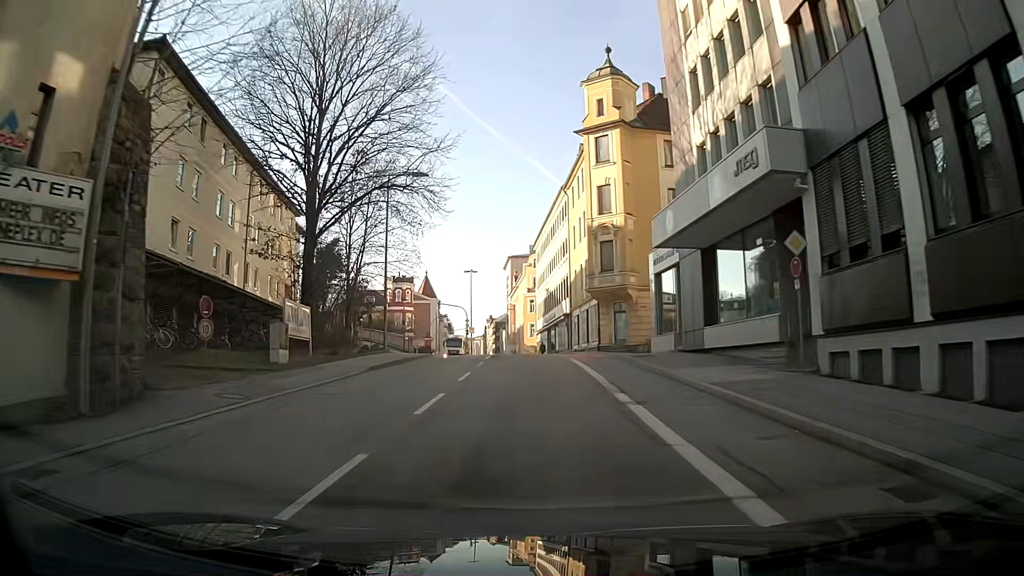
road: tertiary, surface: asphalt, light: Day
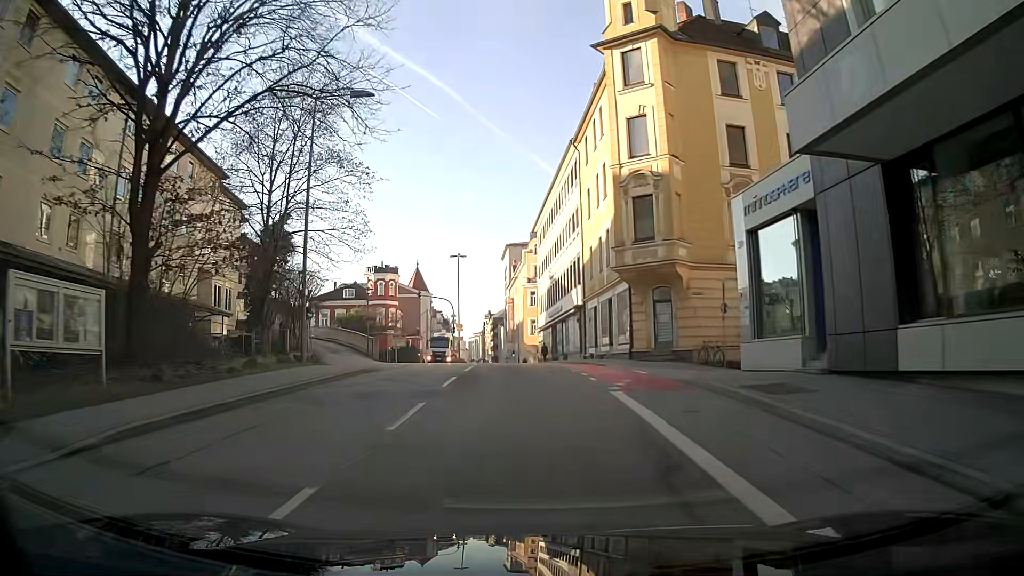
(0.0, +13.6) m; -1°
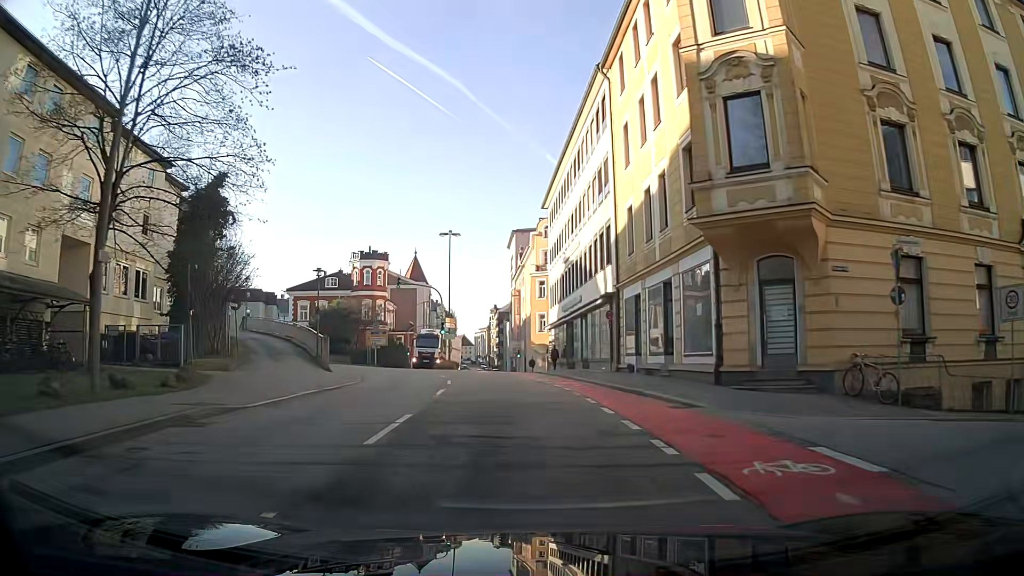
(+0.1, +12.7) m; +1°
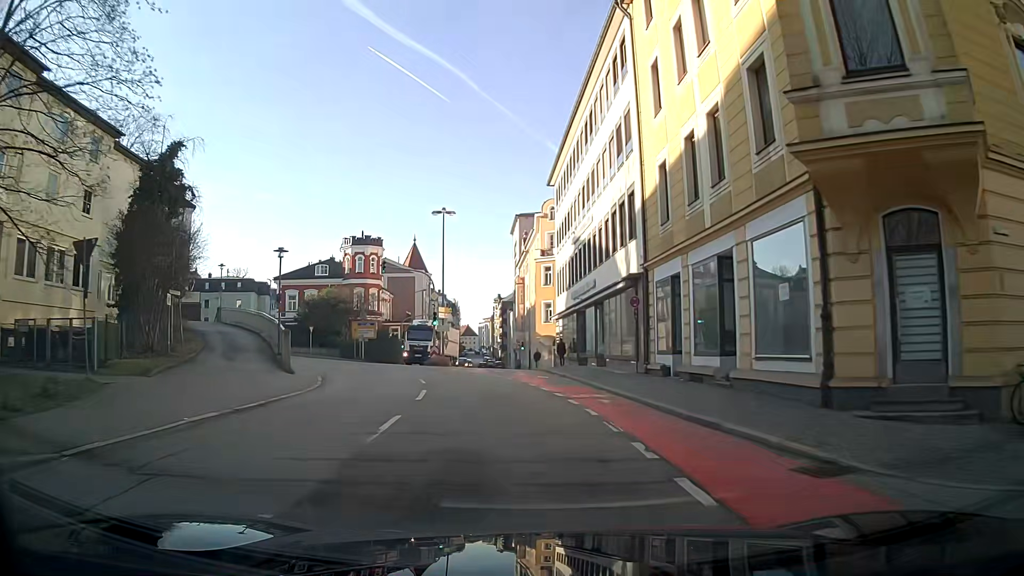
(-0.1, +6.0) m; -1°
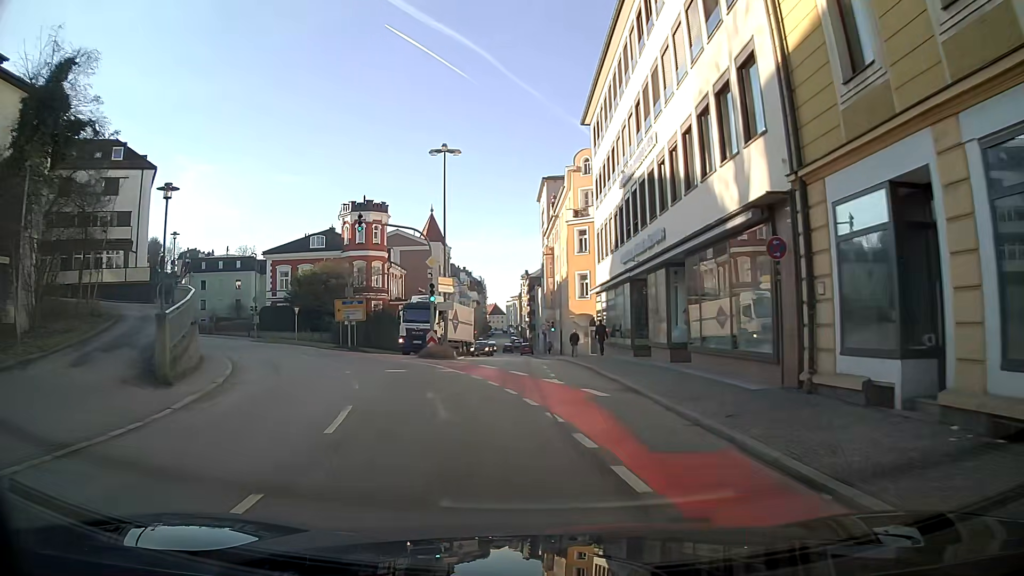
(-0.3, +11.6) m; -3°
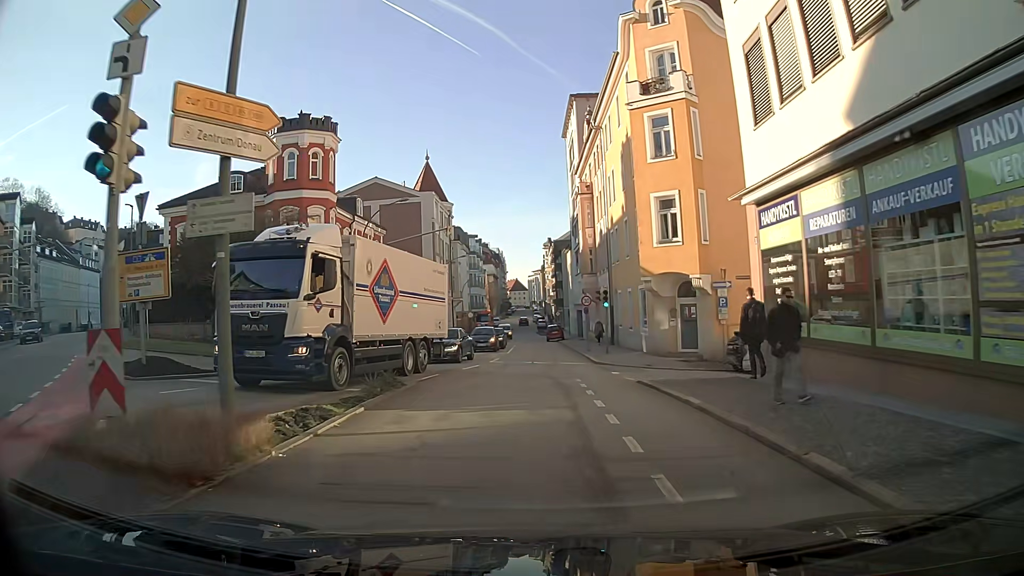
(-0.5, +25.3) m; -1°
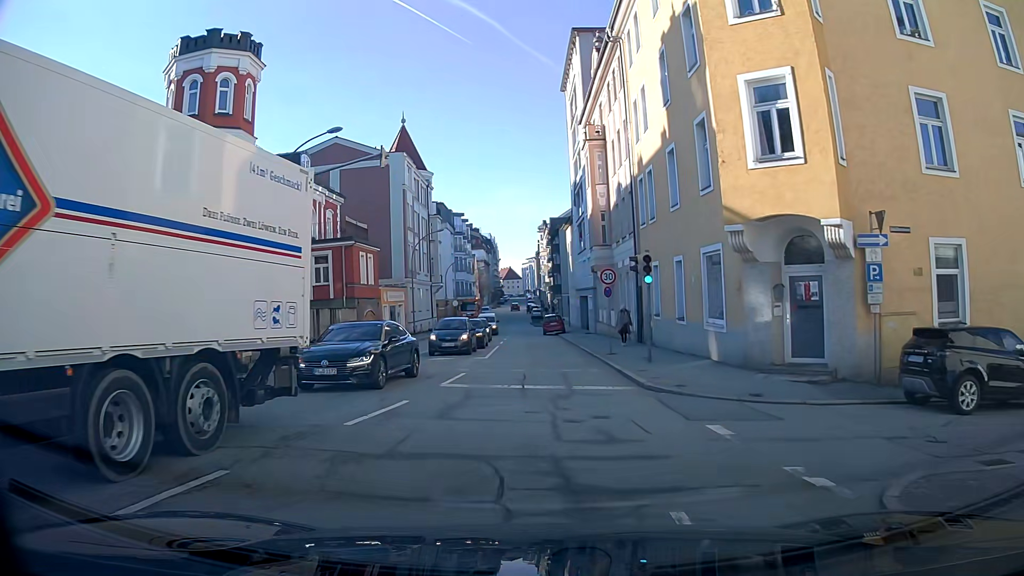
(0.0, +13.1) m; +1°
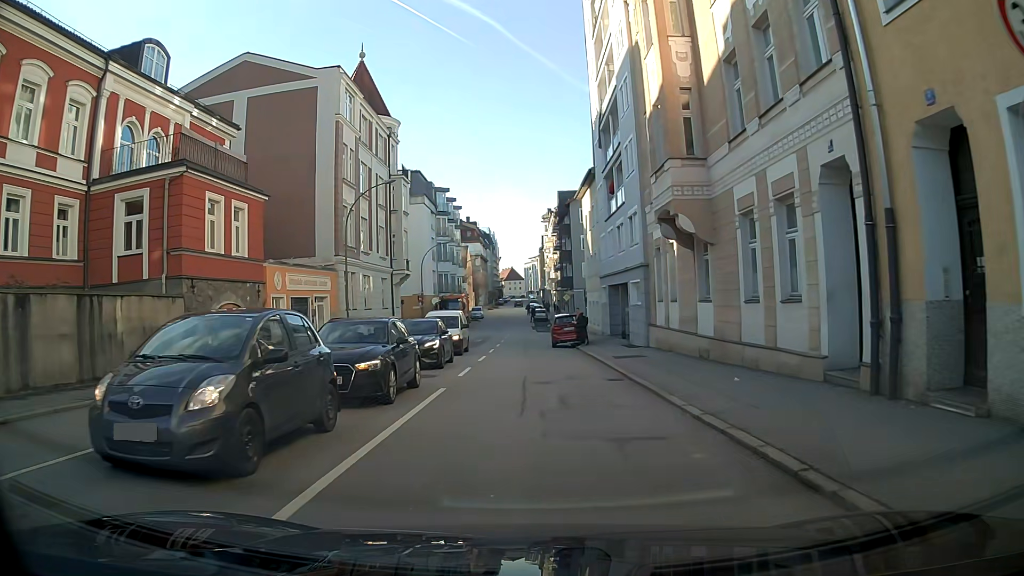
(-0.2, +21.3) m; -1°
(0, +10) (0, +20) (-1, +30) (-1, +40) (0, +50) (-1, +60) (-1, +70) (-1, +80) (-1, +90) (-2, +100) m
